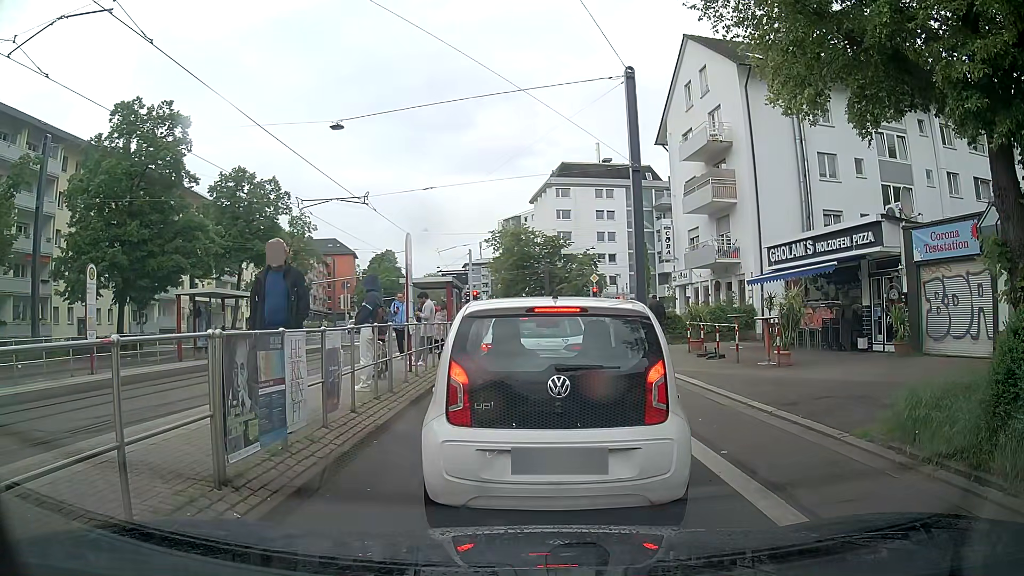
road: primary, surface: asphalt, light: Day
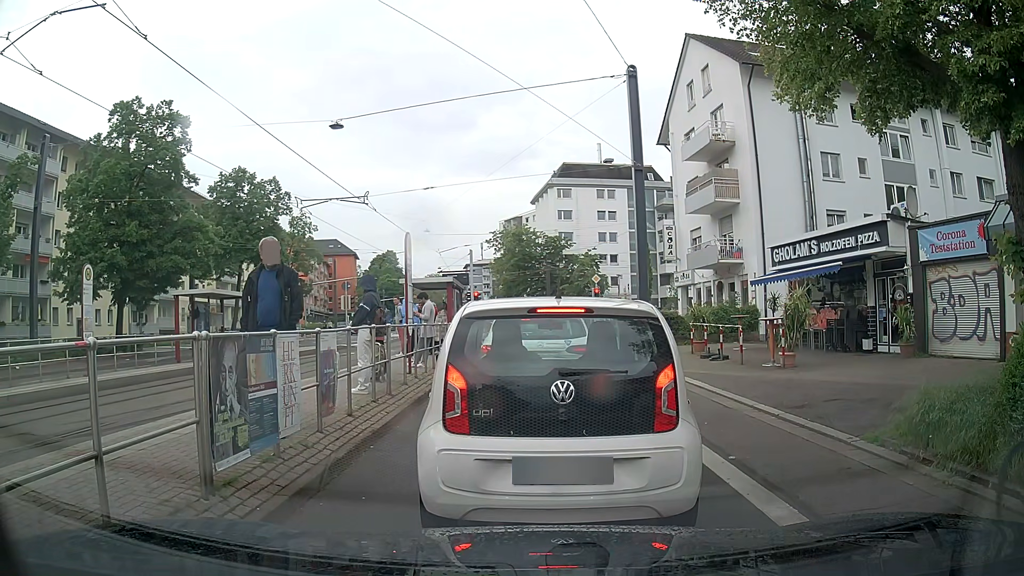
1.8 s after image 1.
(0.0, +0.3) m; 0°
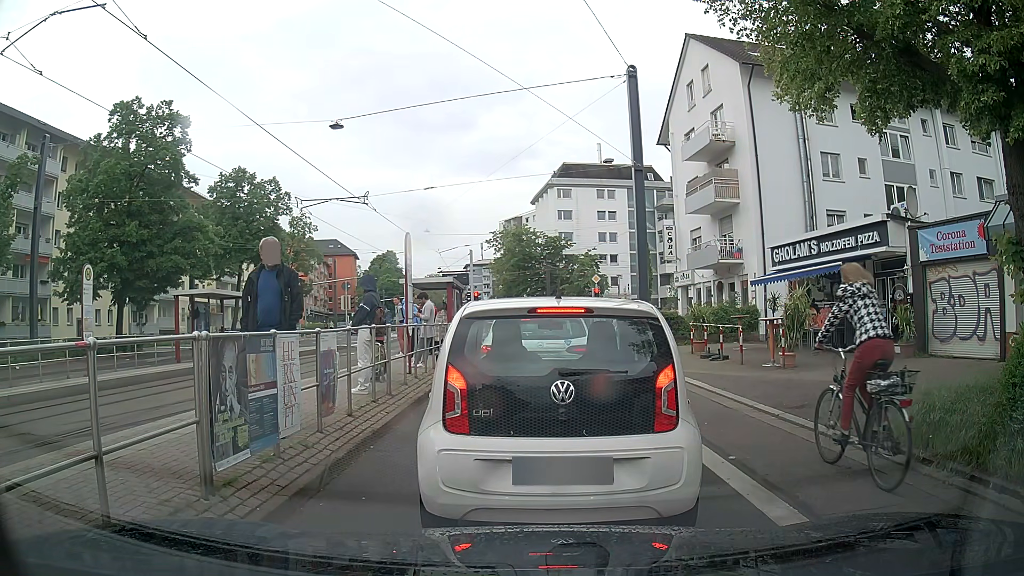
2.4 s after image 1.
(0.0, 0.0) m; 0°
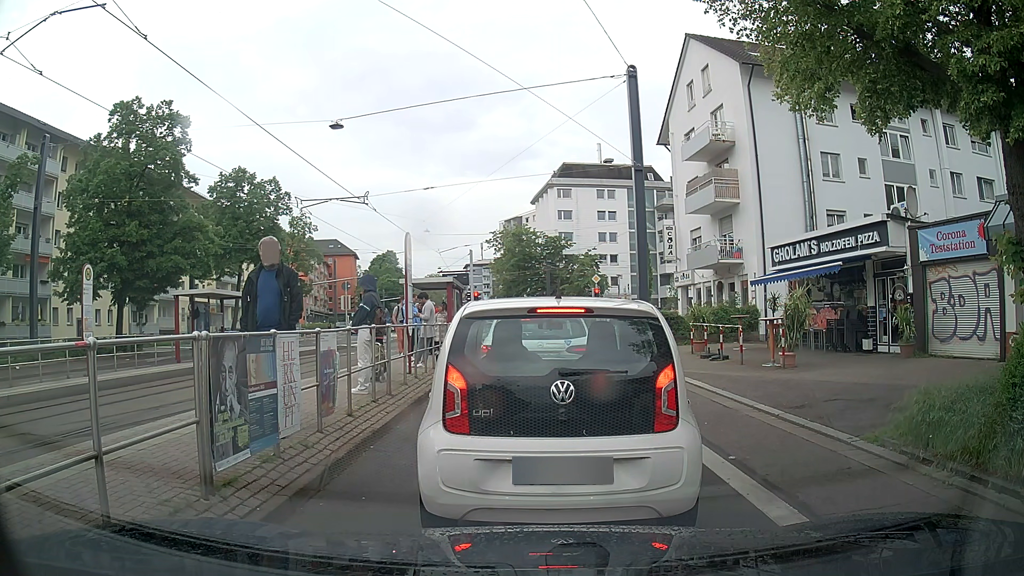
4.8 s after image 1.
(0.0, 0.0) m; 0°
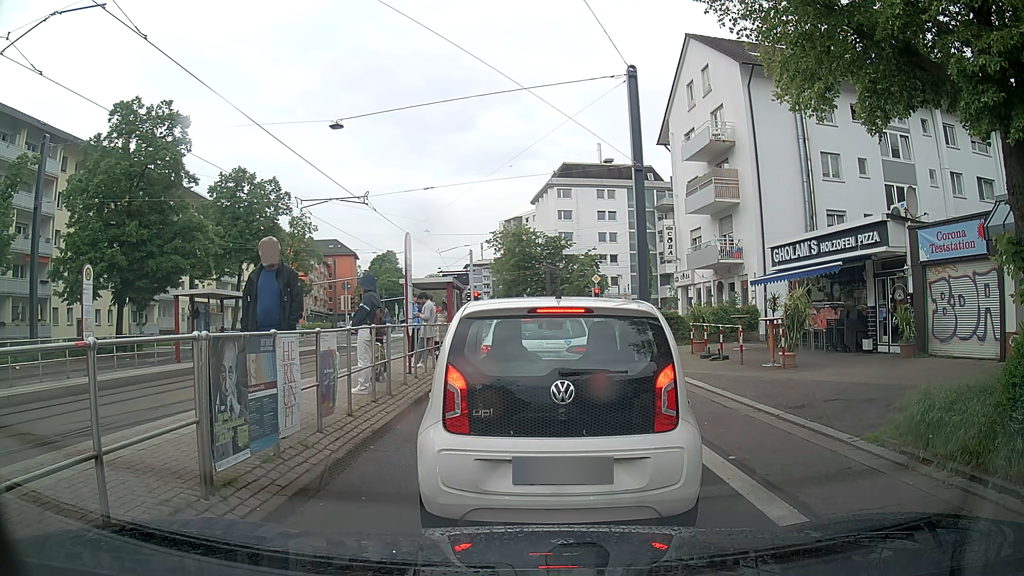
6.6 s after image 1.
(0.0, 0.0) m; 0°
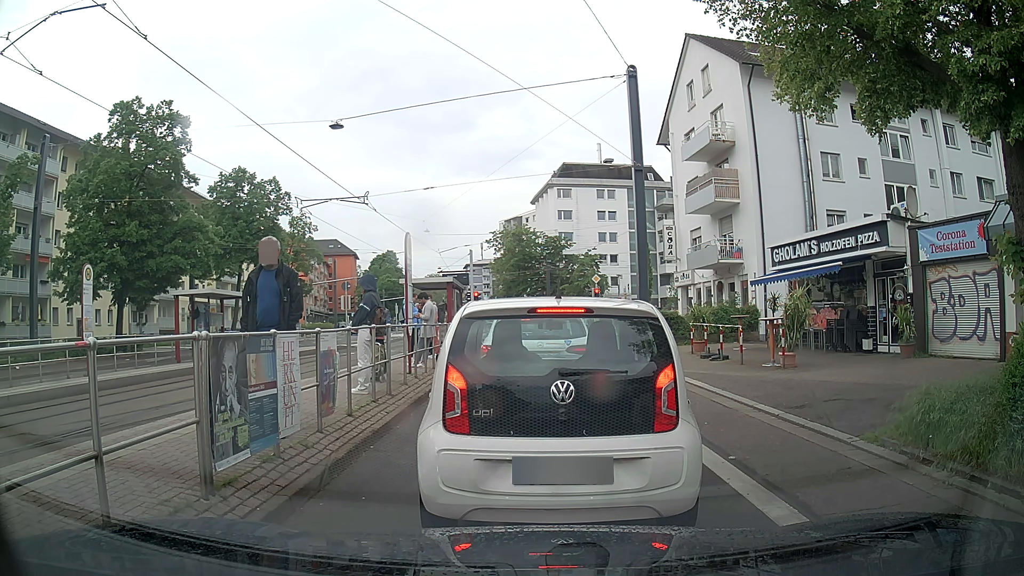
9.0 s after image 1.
(0.0, 0.0) m; 0°
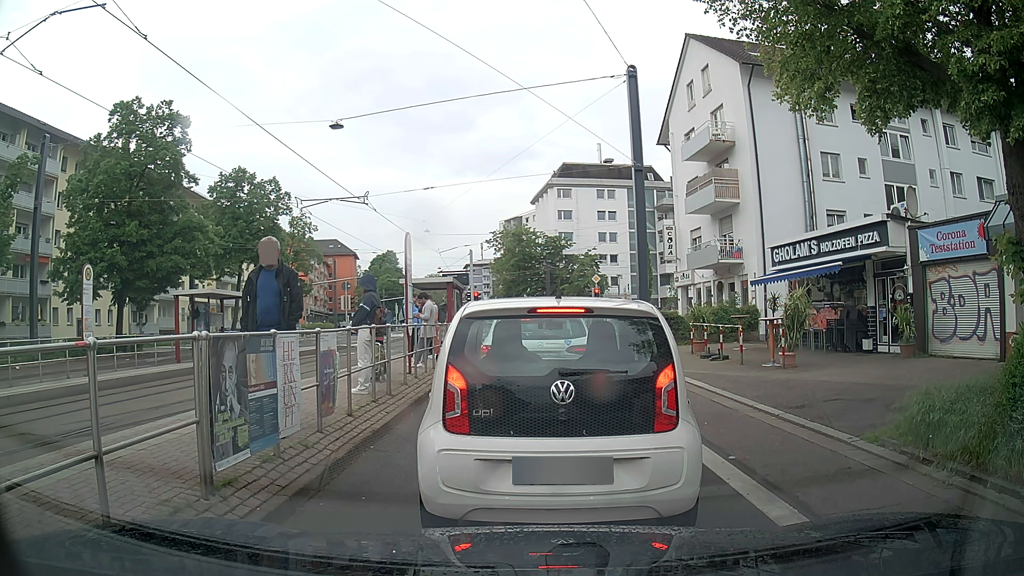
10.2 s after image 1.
(0.0, 0.0) m; 0°
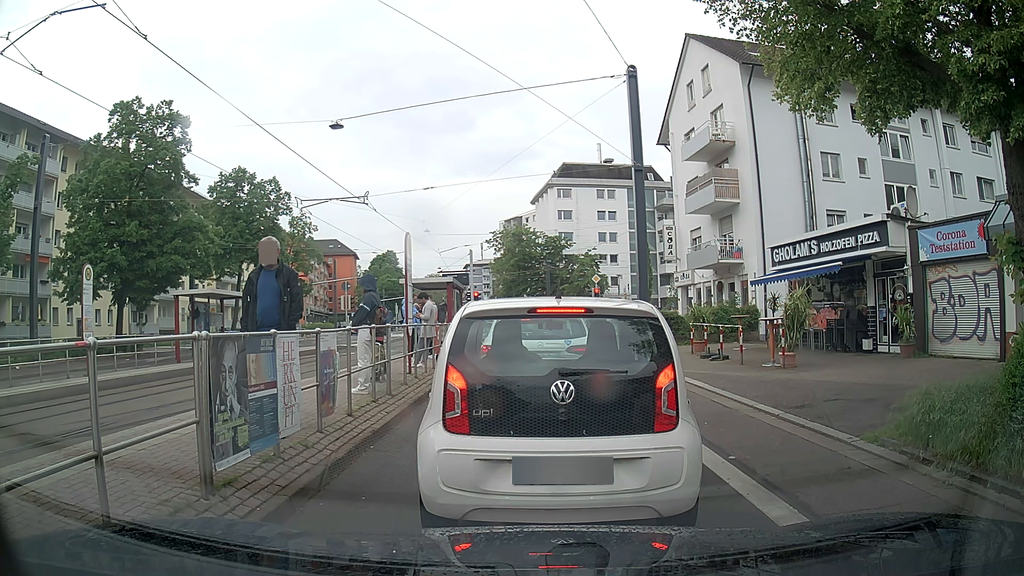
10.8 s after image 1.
(0.0, 0.0) m; 0°
